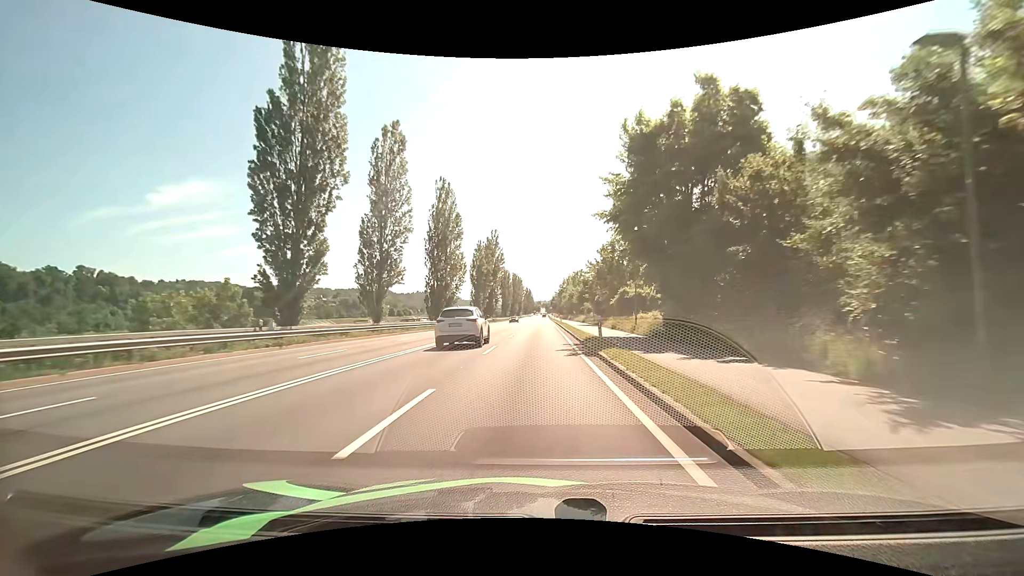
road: primary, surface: asphalt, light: Day
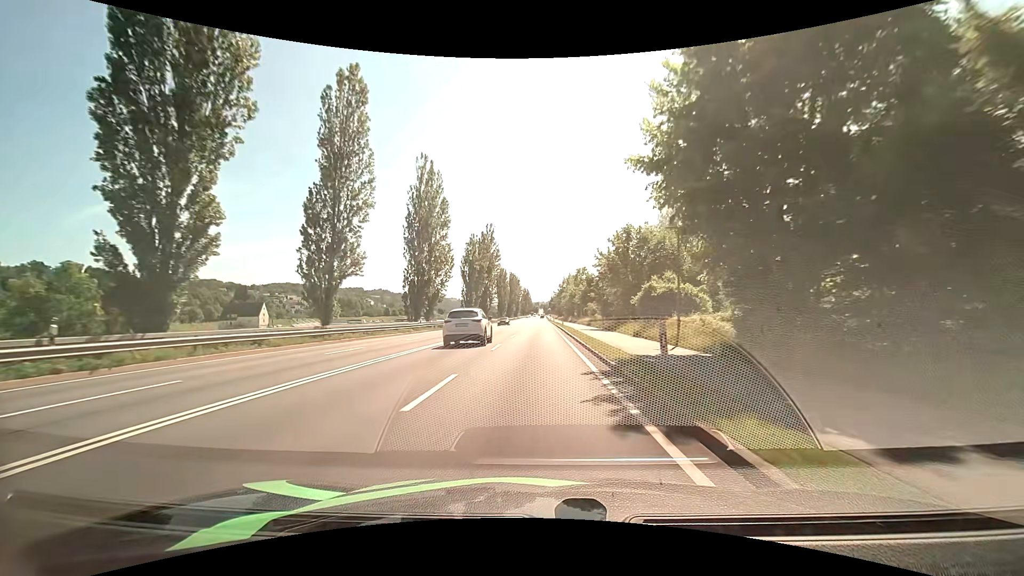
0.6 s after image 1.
(0.0, +9.7) m; 0°
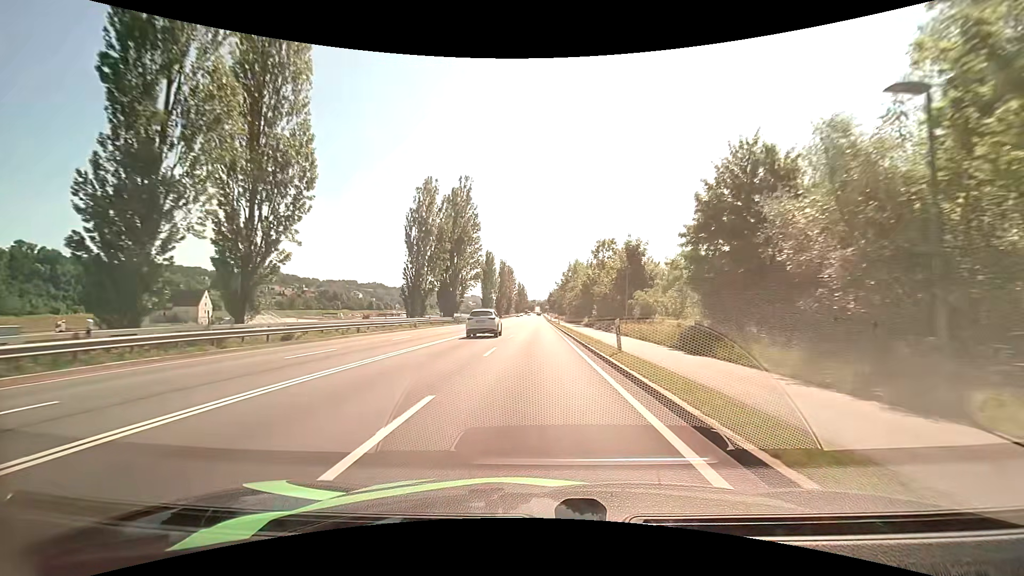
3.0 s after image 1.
(+0.3, +39.0) m; +1°
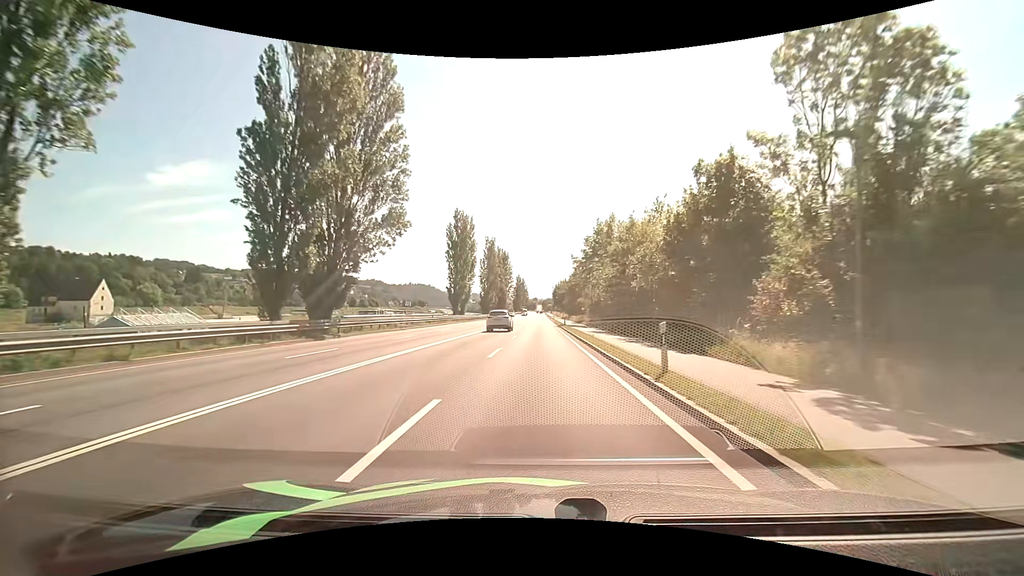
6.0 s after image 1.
(0.0, +48.6) m; 0°
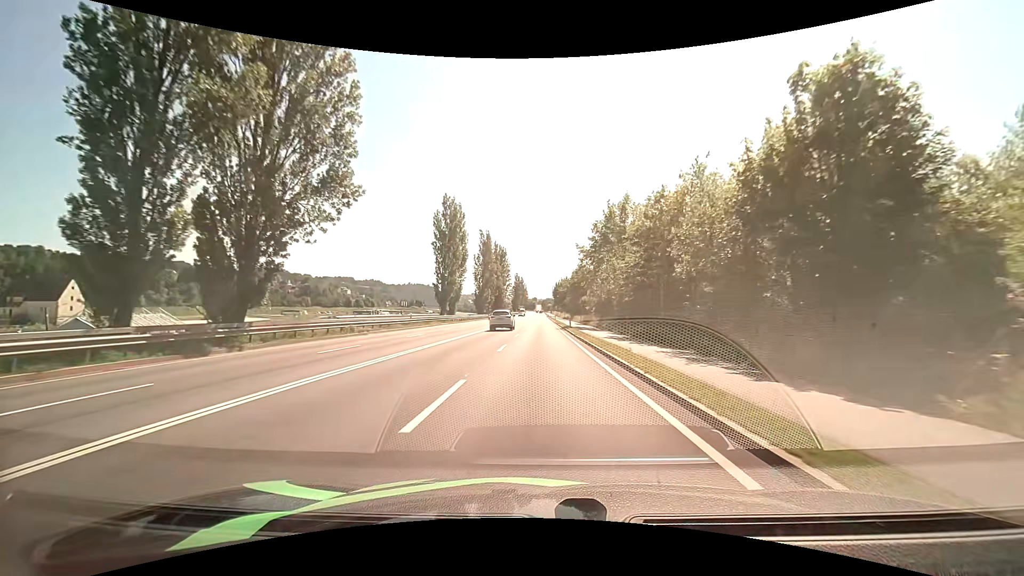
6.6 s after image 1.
(0.0, +9.7) m; 0°
(0, +10) (0, +20) (0, +30) (0, +40) (0, +50) (0, +60) (0, +70) (0, +80) (0, +90) (0, +100) m
